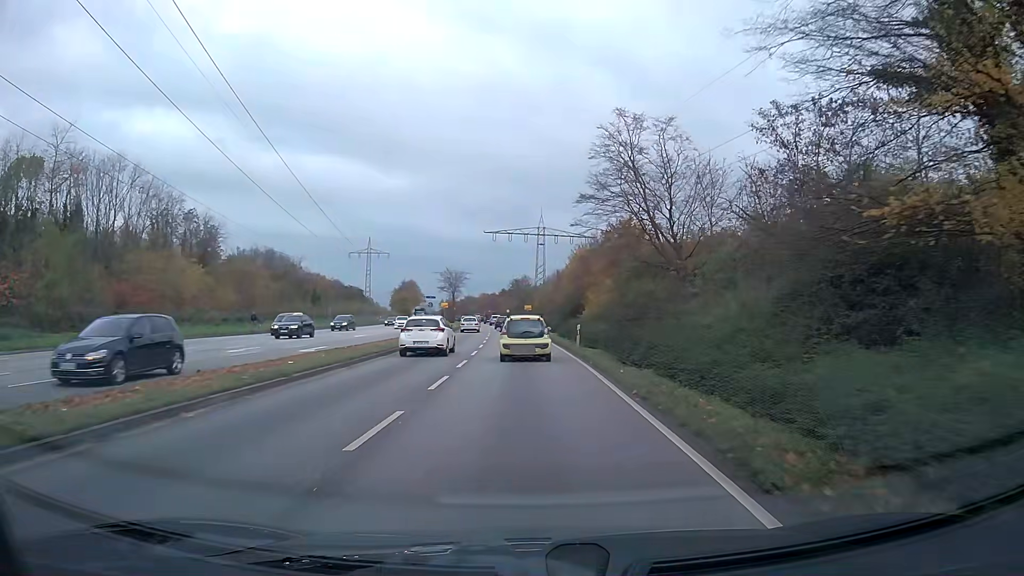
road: primary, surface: asphalt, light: Day
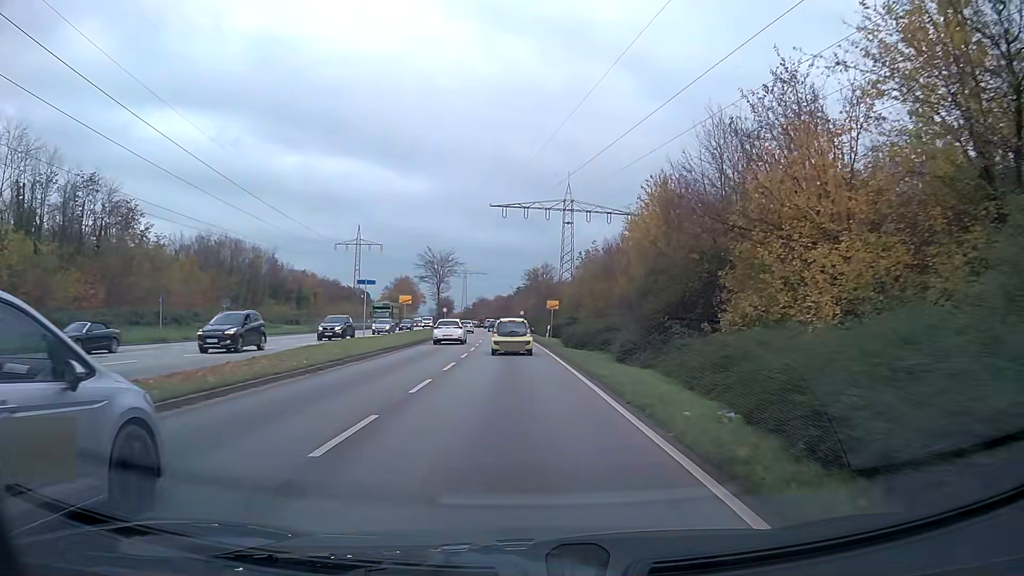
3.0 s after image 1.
(-0.4, +37.2) m; -2°
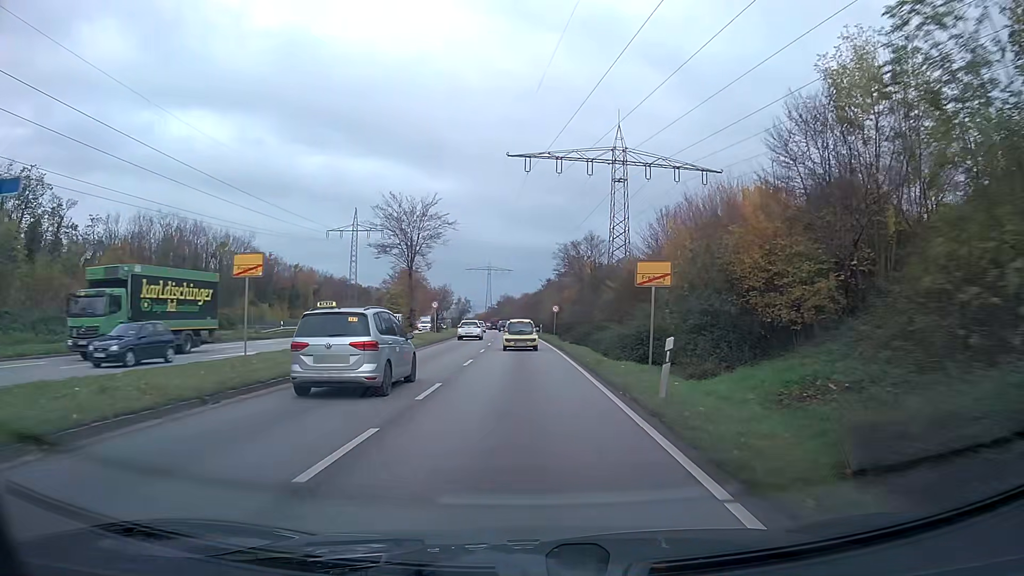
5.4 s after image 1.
(-0.6, +31.6) m; -2°
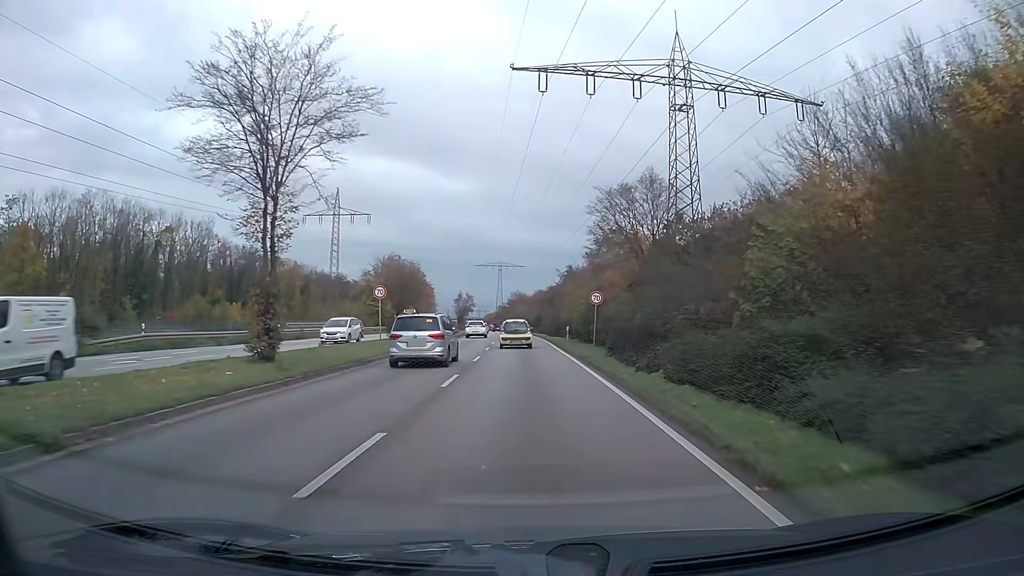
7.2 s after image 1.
(-0.3, +25.0) m; -1°
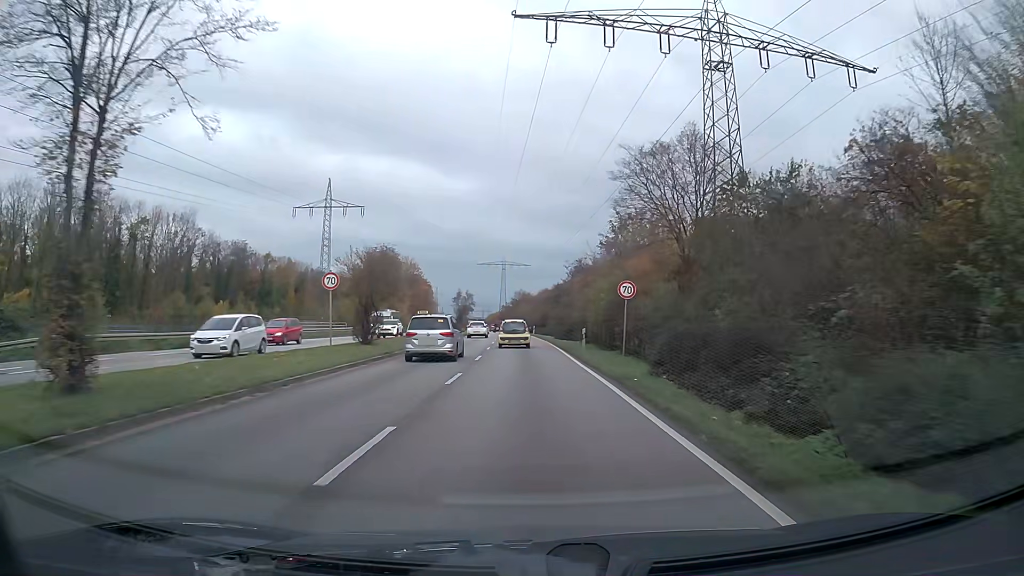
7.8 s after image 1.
(0.0, +8.6) m; 0°
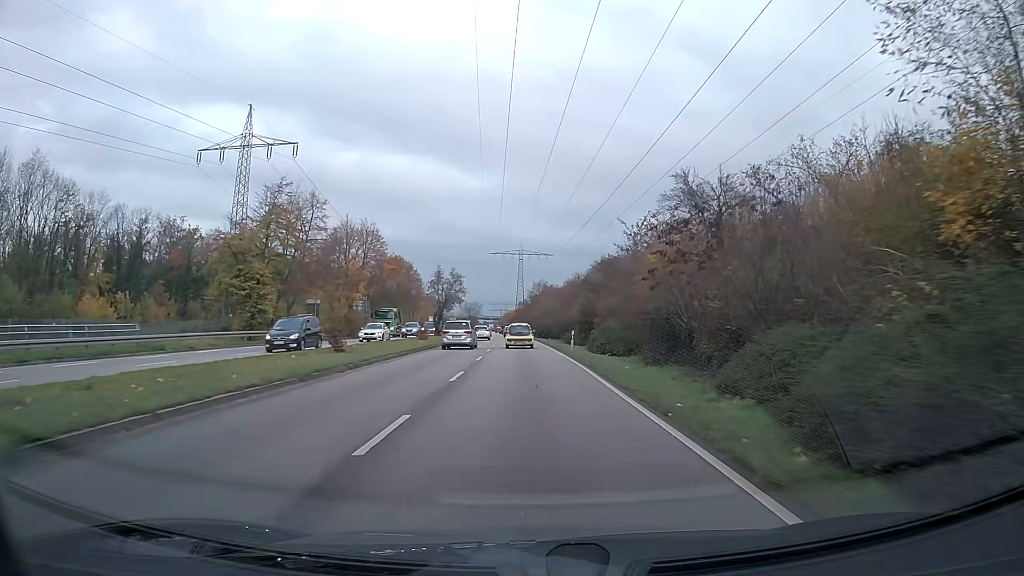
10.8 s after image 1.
(-0.6, +44.6) m; -2°
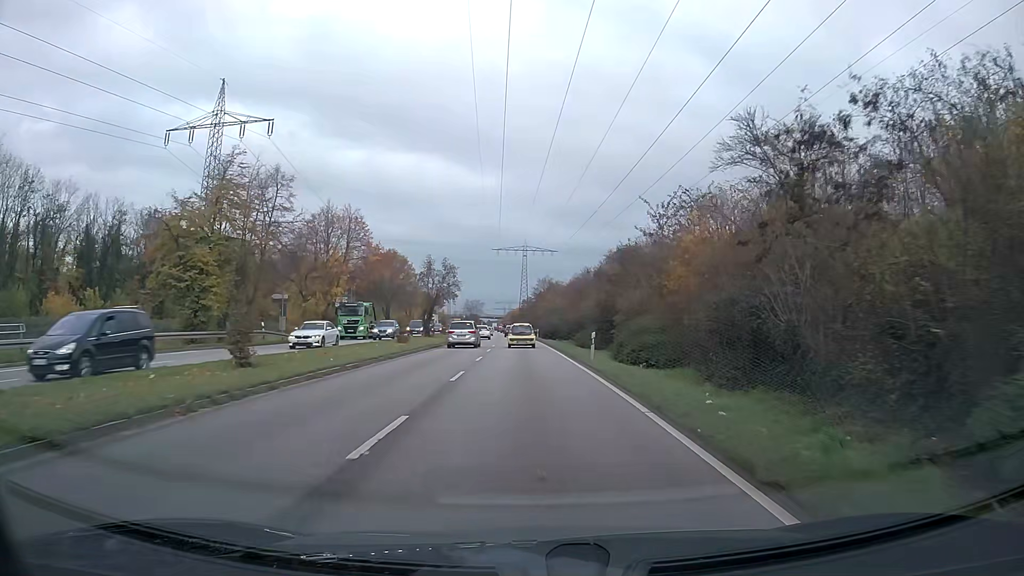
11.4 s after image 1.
(0.0, +9.2) m; 0°
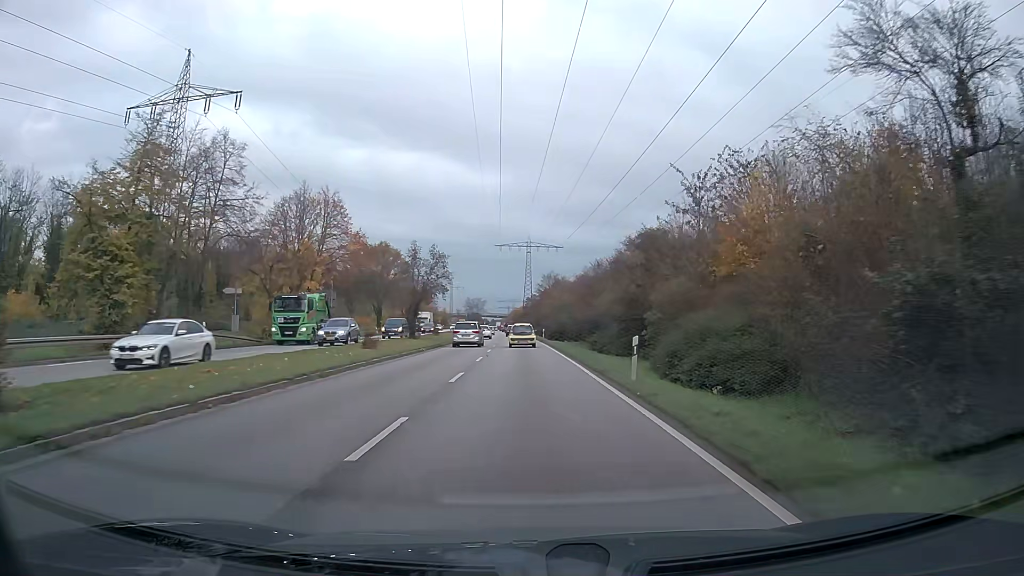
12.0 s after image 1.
(0.0, +9.3) m; 0°
(0, +10) (0, +20) (0, +30) (-1, +40) (-1, +50) (-1, +60) (-2, +70) (-2, +80) (-2, +90) (-3, +100) m
